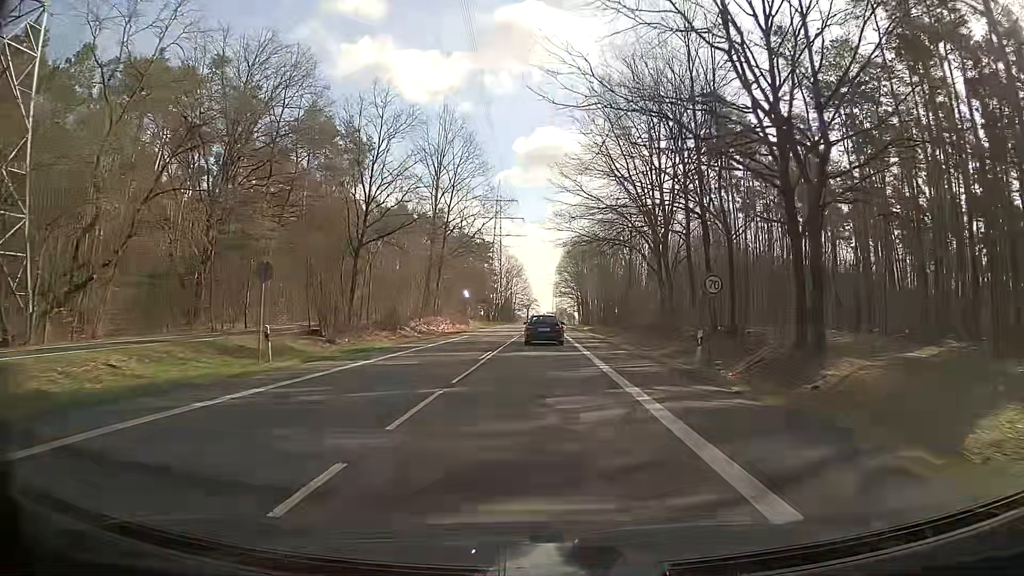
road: secondary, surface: asphalt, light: Day
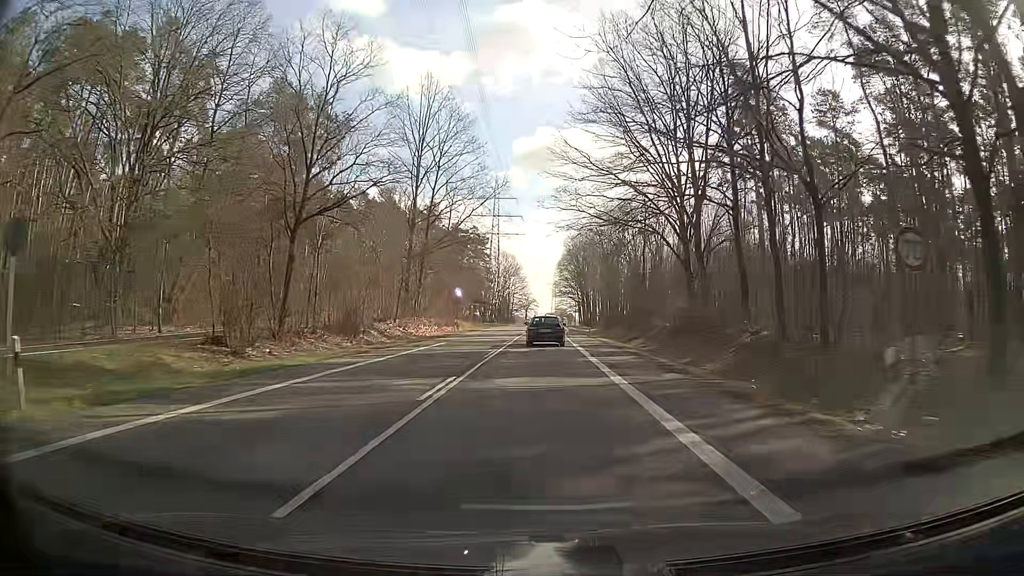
(-0.1, +10.5) m; 0°
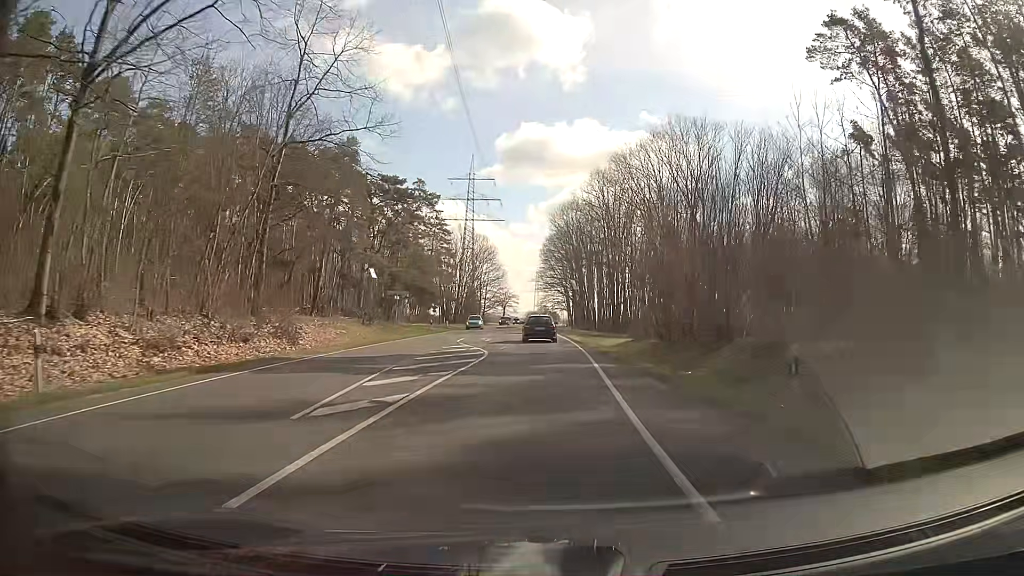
(+0.5, +50.1) m; +1°
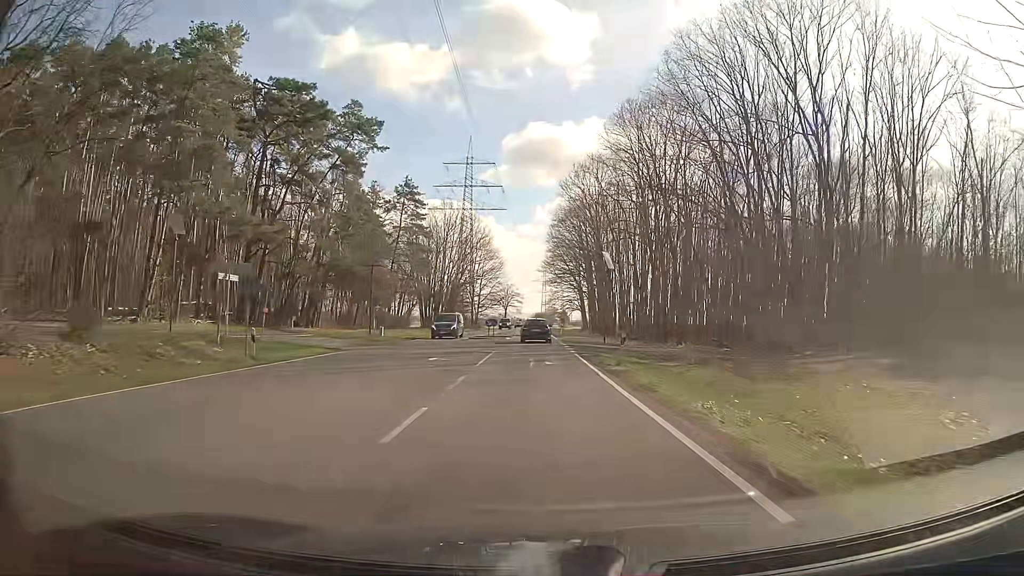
(+0.2, +38.6) m; -1°
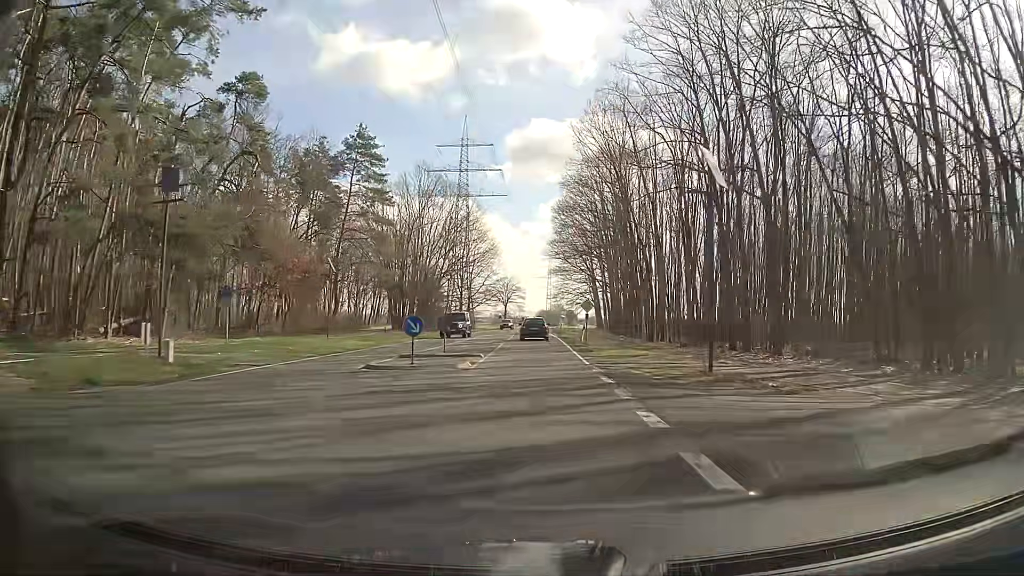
(0.0, +29.9) m; 0°
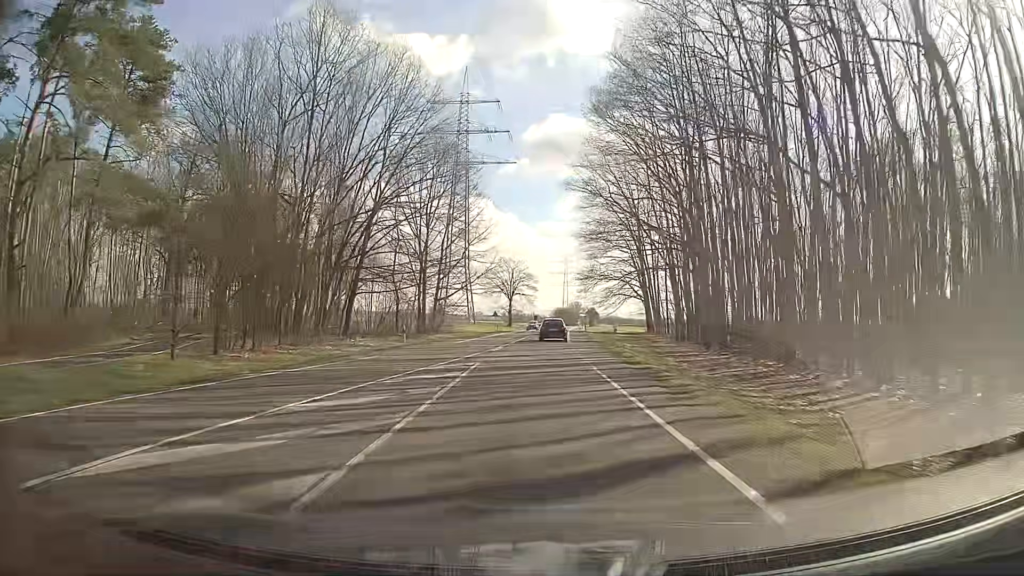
(-0.6, +53.1) m; -1°
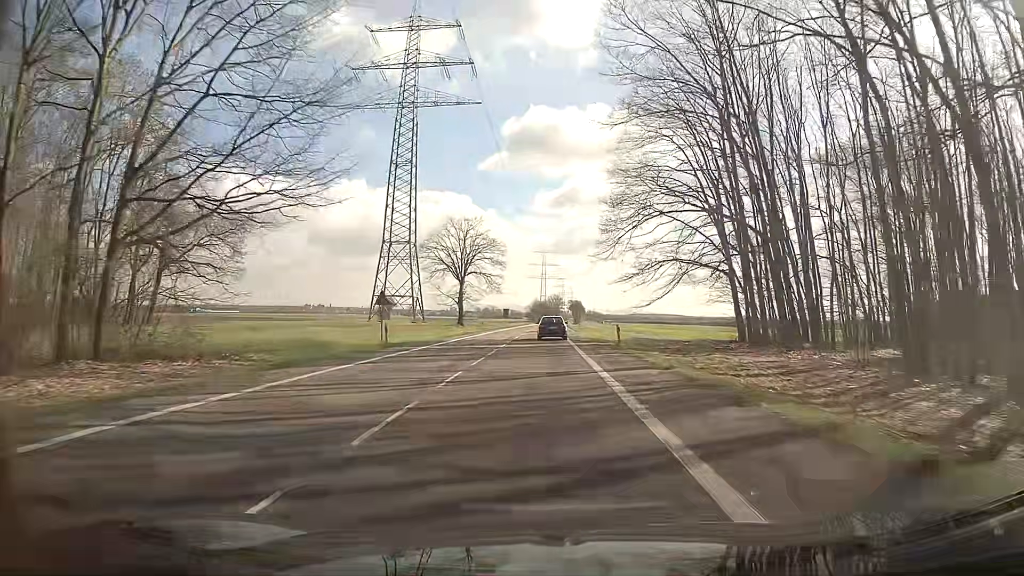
(+0.7, +55.6) m; +2°
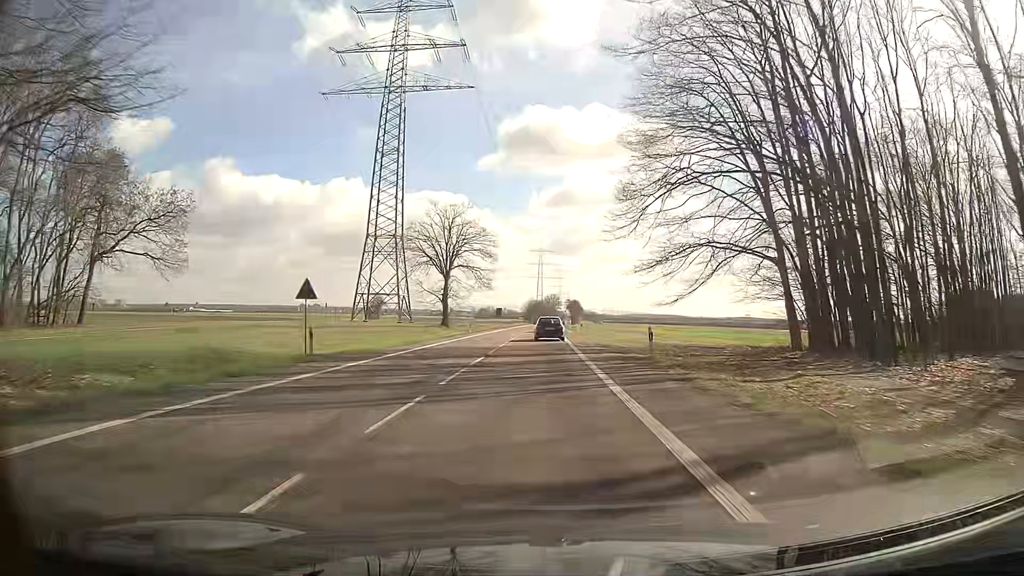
(0.0, +11.0) m; +1°
(0, +10) (0, +20) (0, +30) (-1, +40) (-1, +50) (-1, +60) (-1, +70) (-1, +80) (-1, +90) (-1, +100) m
